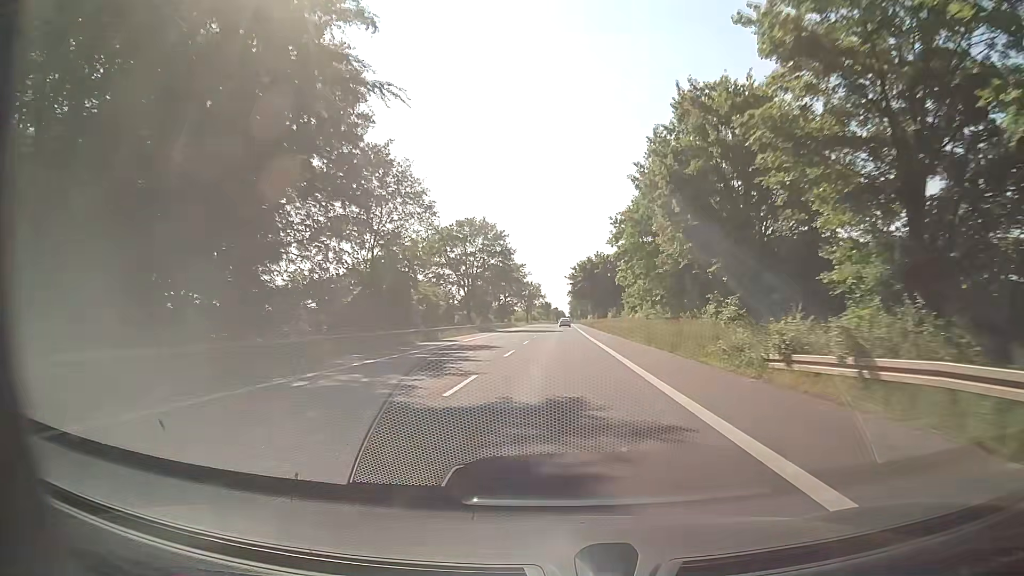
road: secondary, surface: asphalt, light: Day
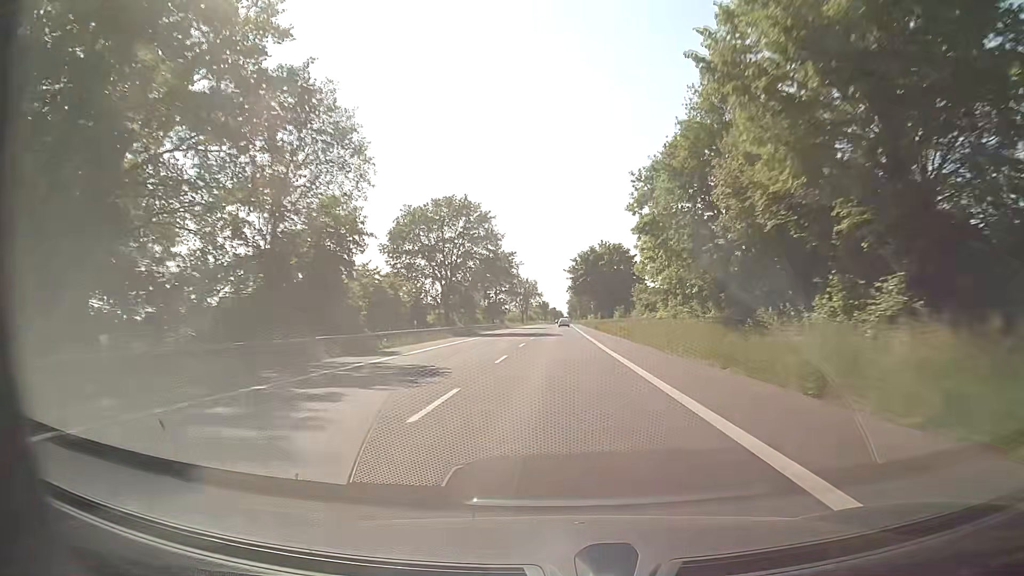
(-0.1, +15.1) m; -1°
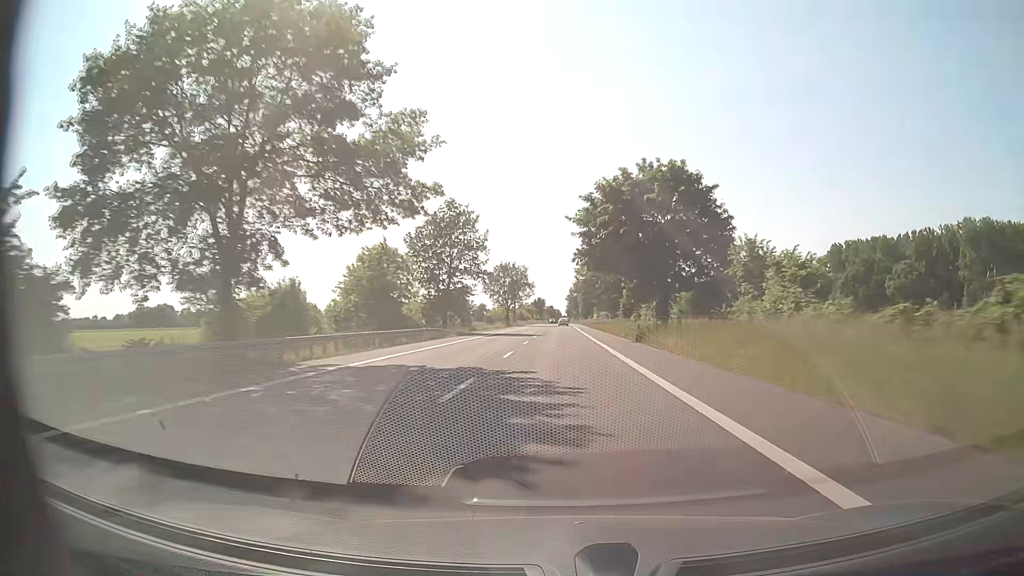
(+0.5, +45.9) m; +1°
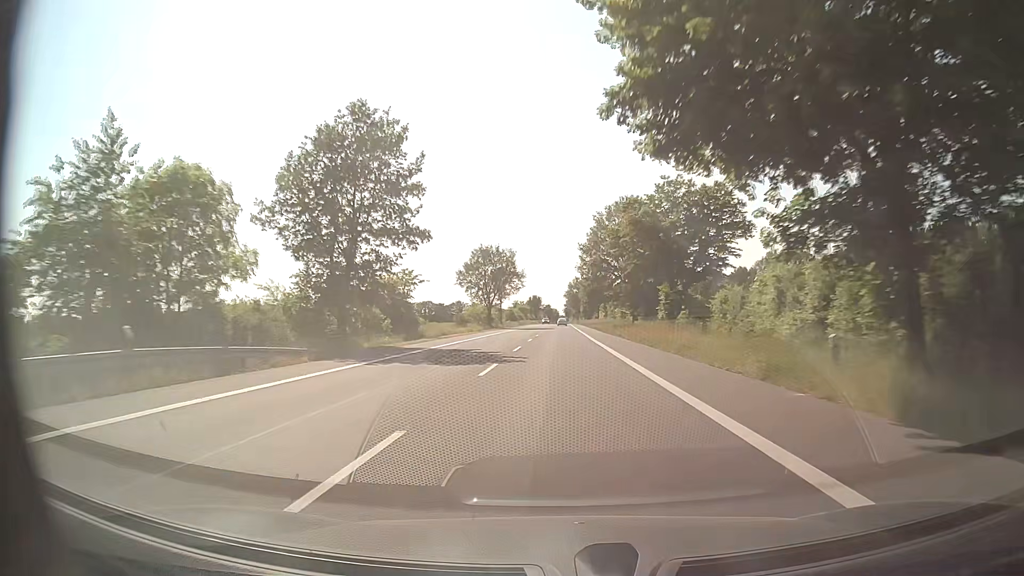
(+0.1, +31.0) m; 0°
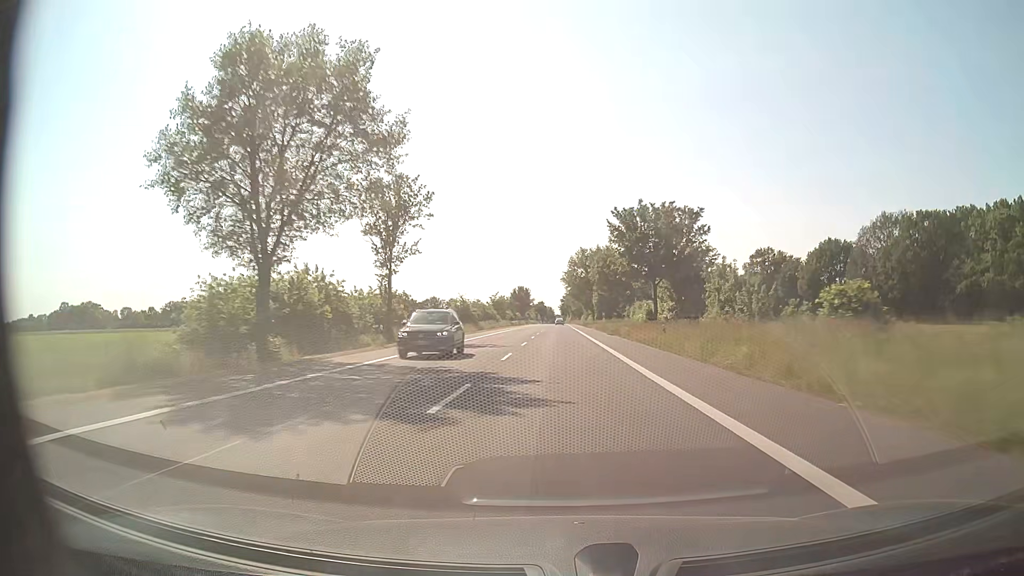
(+0.2, +78.3) m; 0°
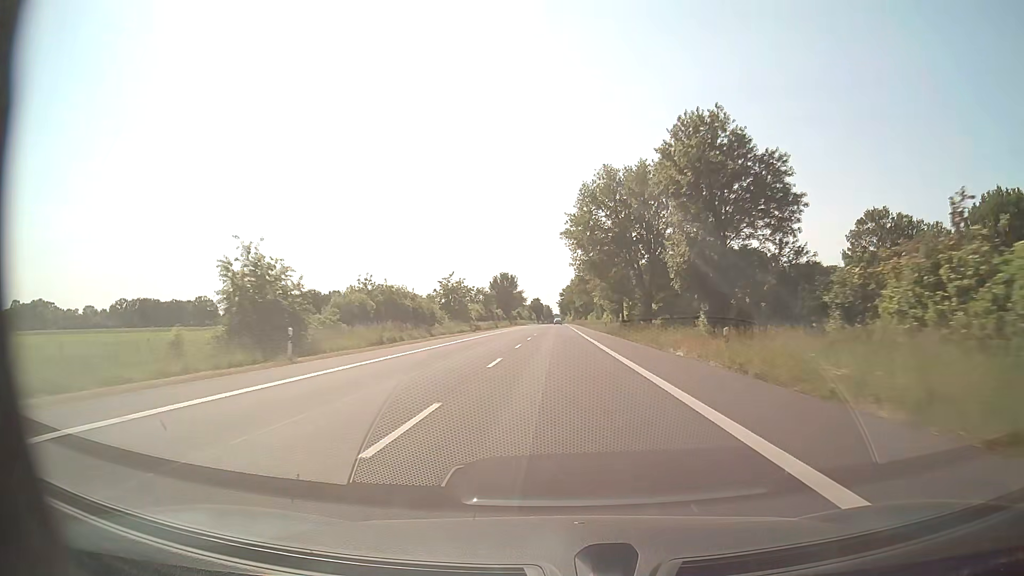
(+0.1, +63.0) m; 0°
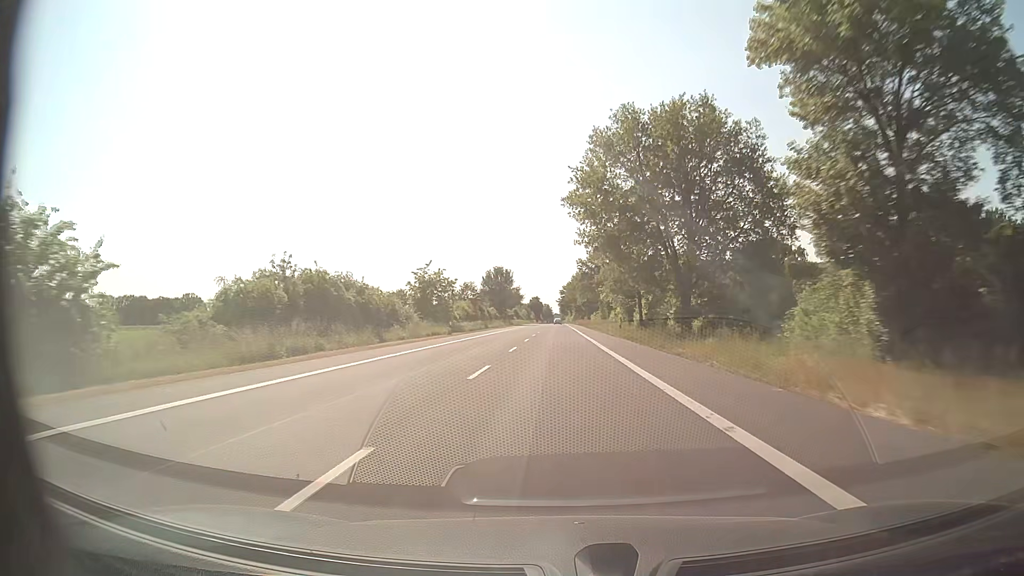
(0.0, +15.8) m; 0°
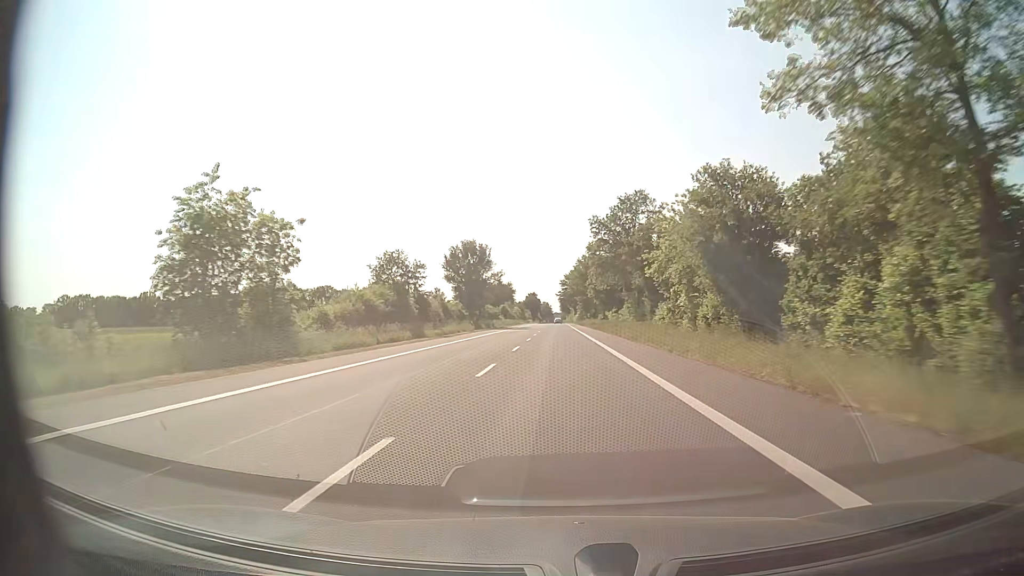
(0.0, +47.5) m; 0°
(0, +10) (0, +20) (0, +30) (0, +40) (0, +50) (0, +60) (0, +70) (0, +80) (0, +90) (0, +100) m
